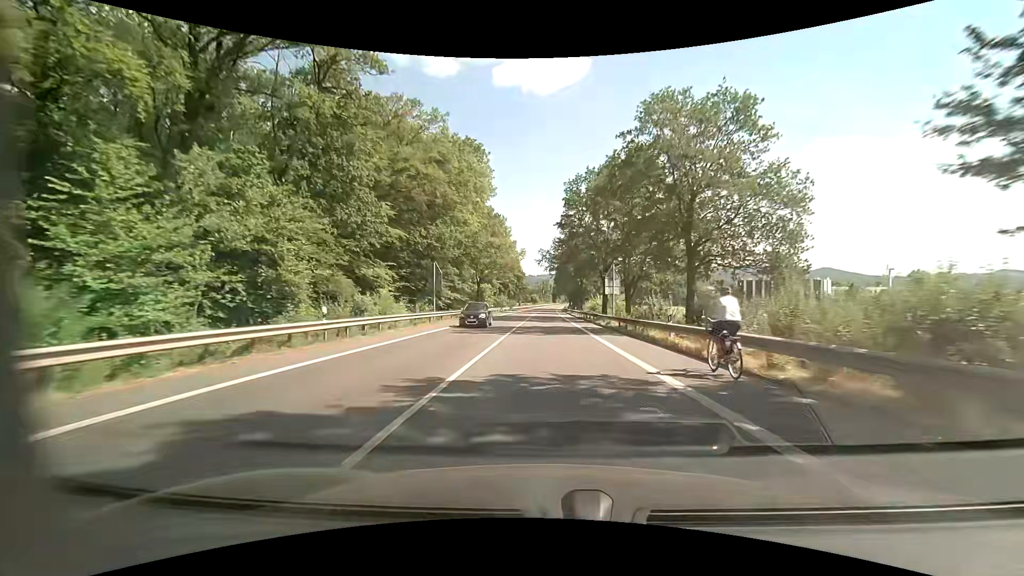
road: primary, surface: asphalt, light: Day
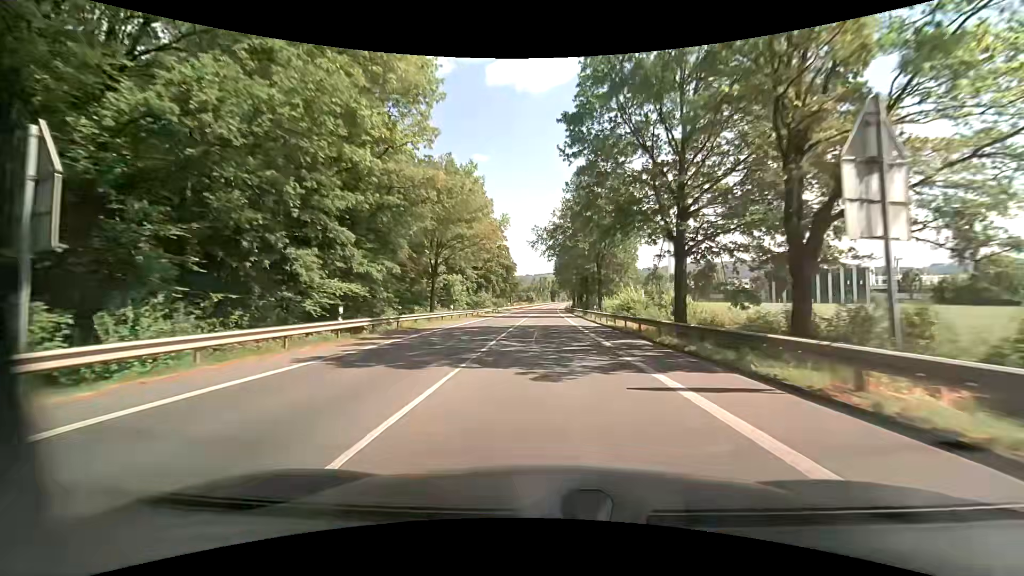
(0.0, +31.3) m; 0°
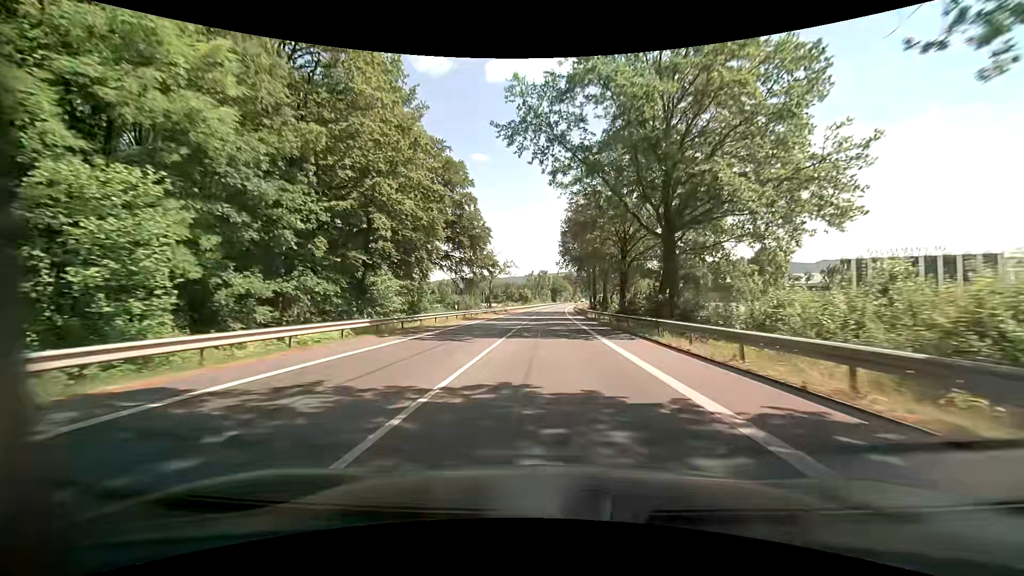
(-0.4, +52.1) m; 0°
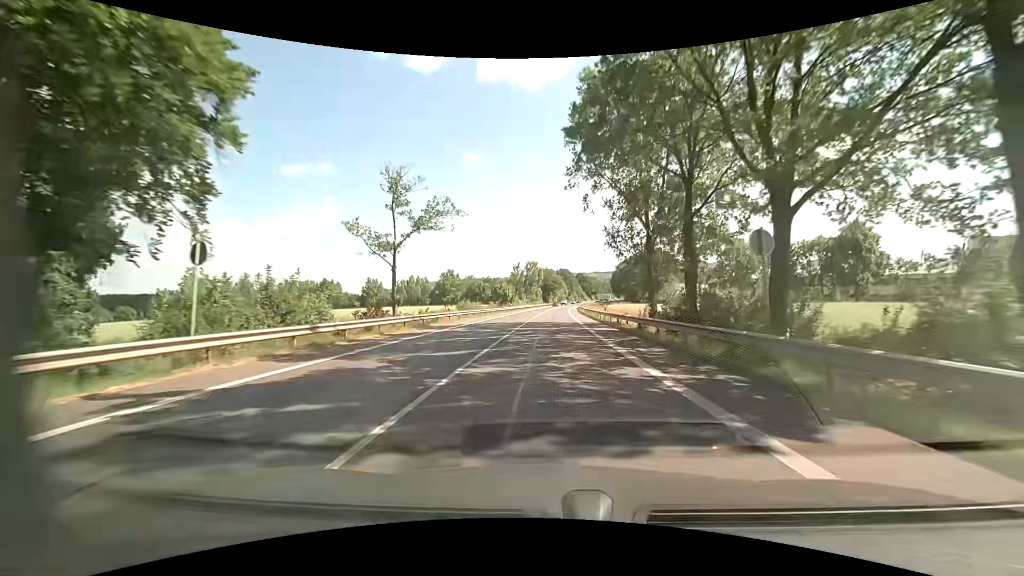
(+0.6, +51.9) m; +1°
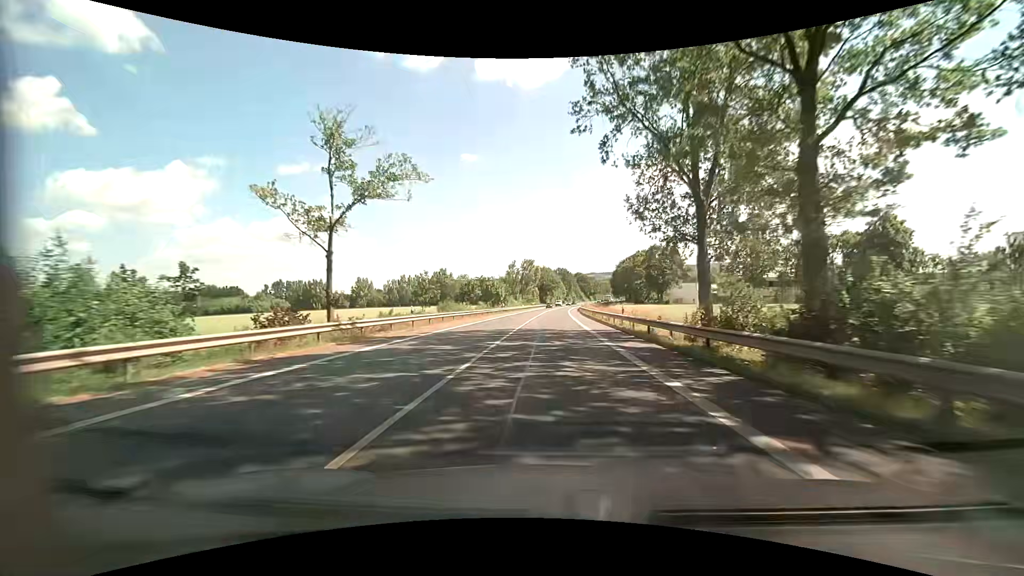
(0.0, +10.3) m; 0°
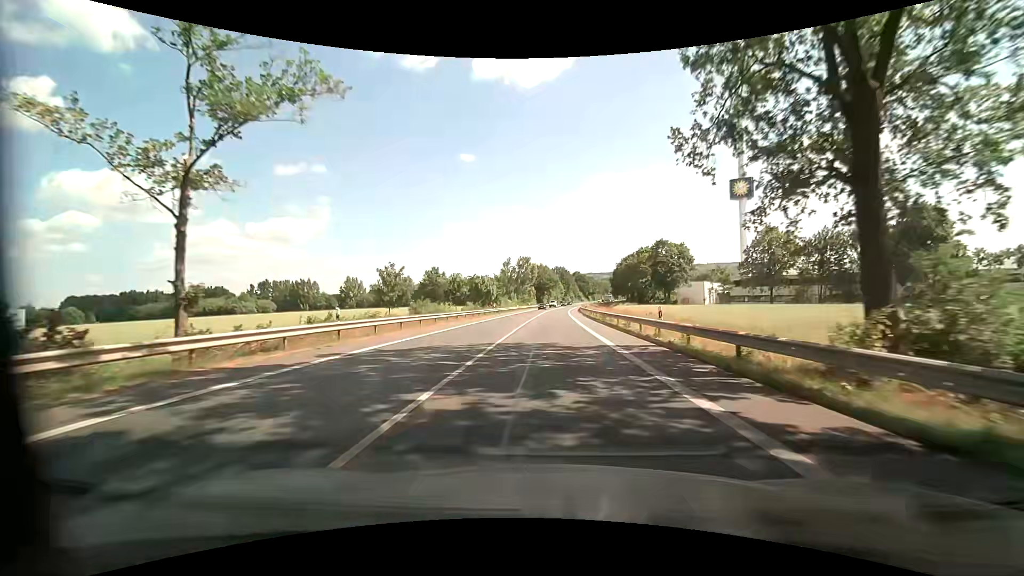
(+0.1, +10.3) m; 0°
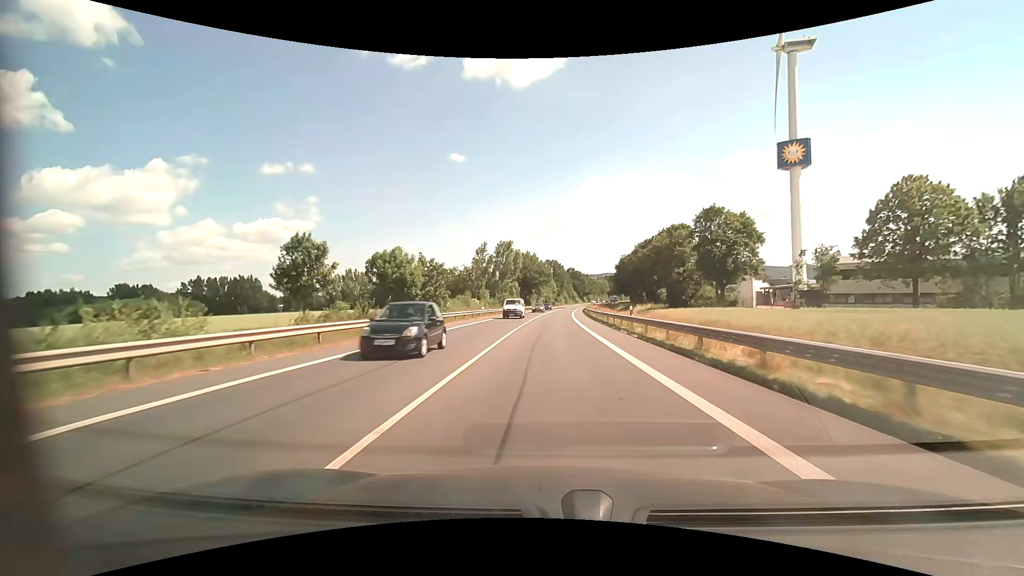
(+0.7, +41.8) m; +2°
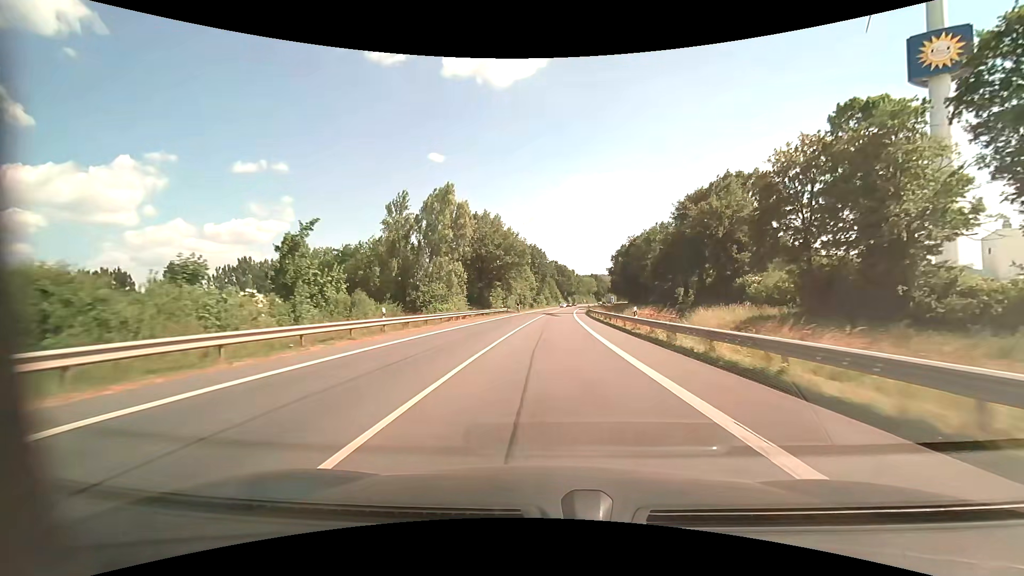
(+0.8, +53.3) m; +2°
(0, +10) (0, +20) (0, +30) (+1, +40) (+1, +50) (+2, +60) (+2, +70) (+3, +80) (+3, +90) (+4, +100) m
